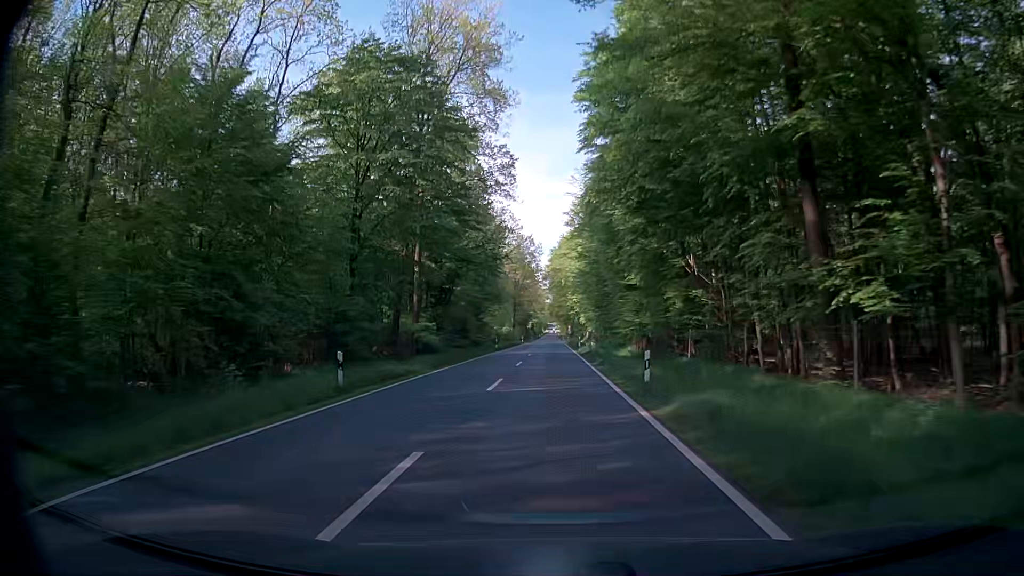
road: secondary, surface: asphalt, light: Day
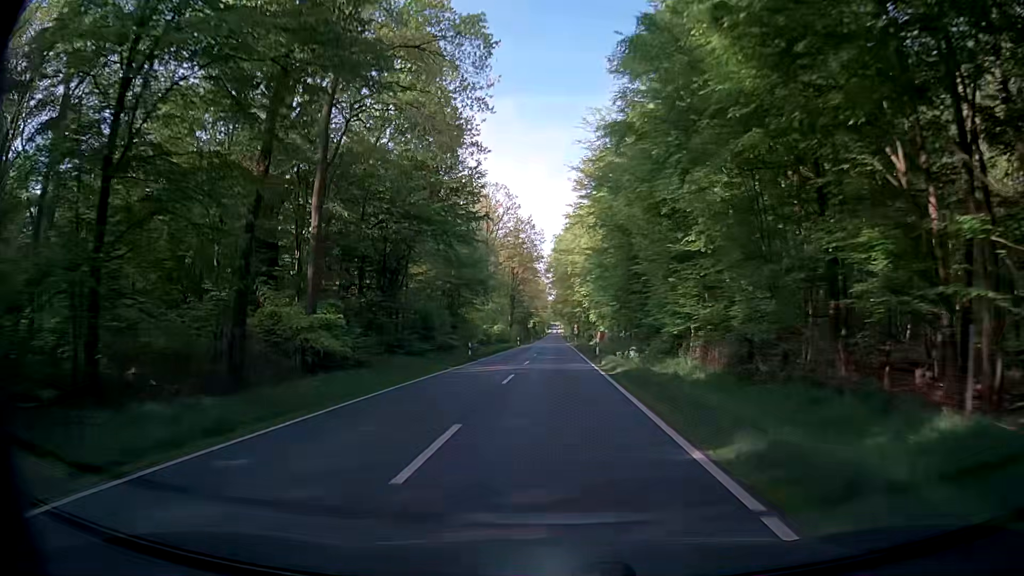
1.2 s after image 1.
(-0.3, +21.5) m; -1°
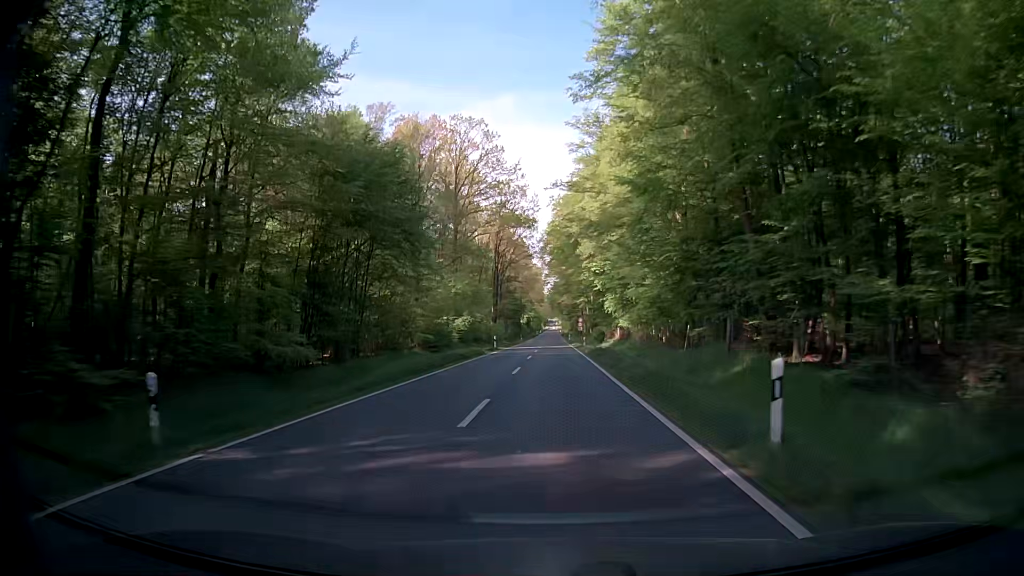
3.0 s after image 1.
(+0.4, +32.4) m; +1°
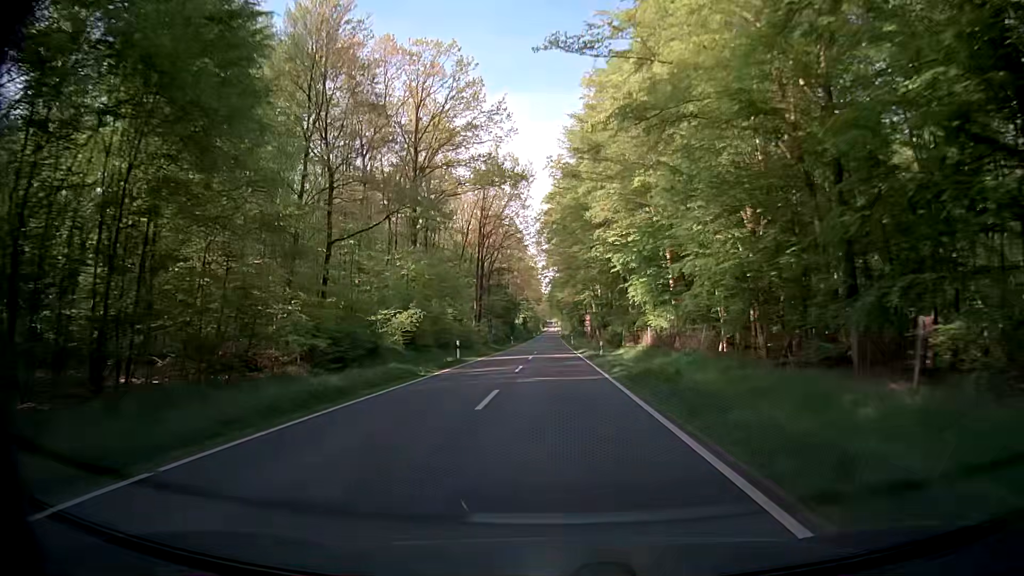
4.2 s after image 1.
(-0.1, +21.6) m; 0°
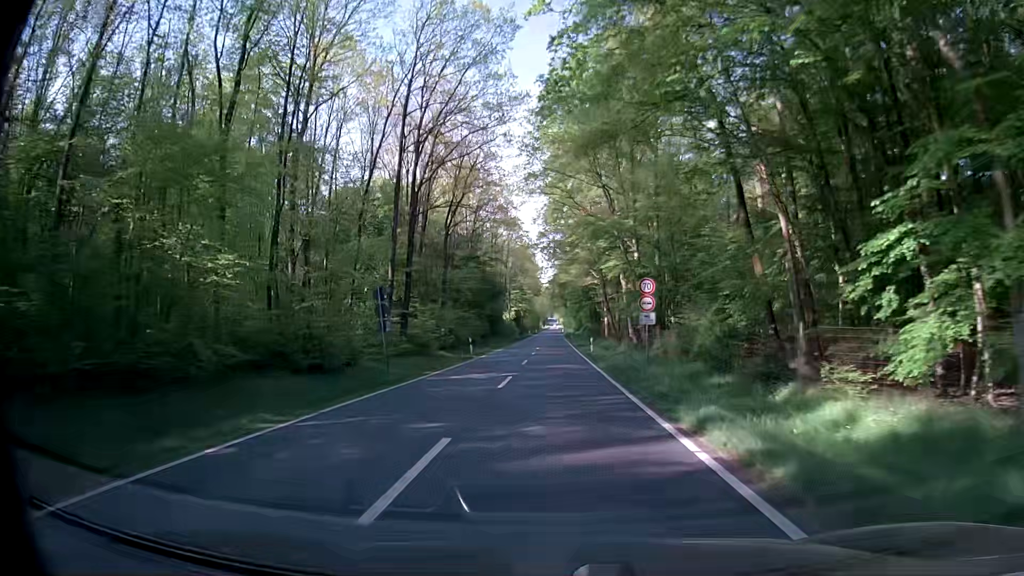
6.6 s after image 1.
(0.0, +43.2) m; 0°
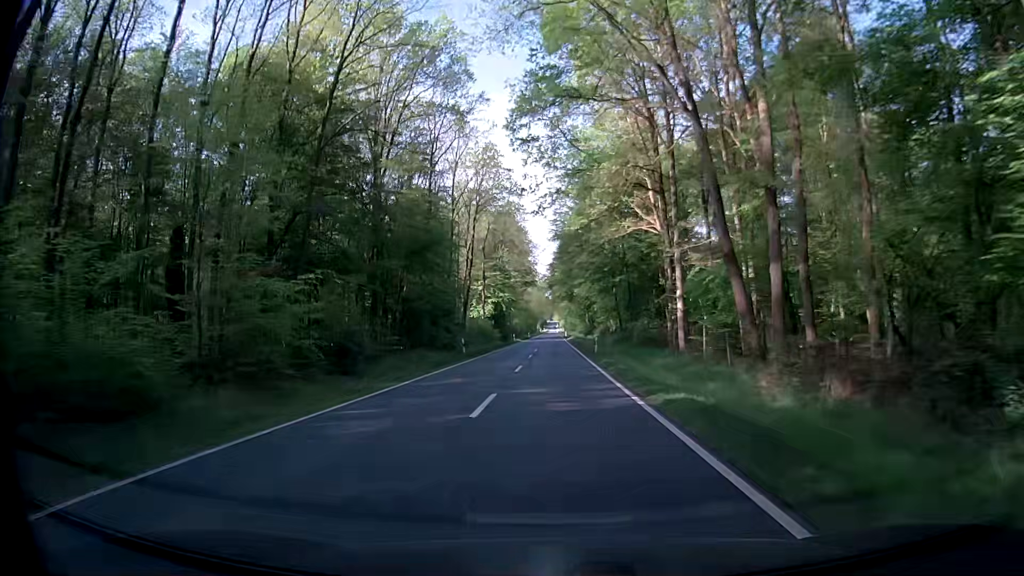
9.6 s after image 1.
(-0.4, +53.9) m; 0°
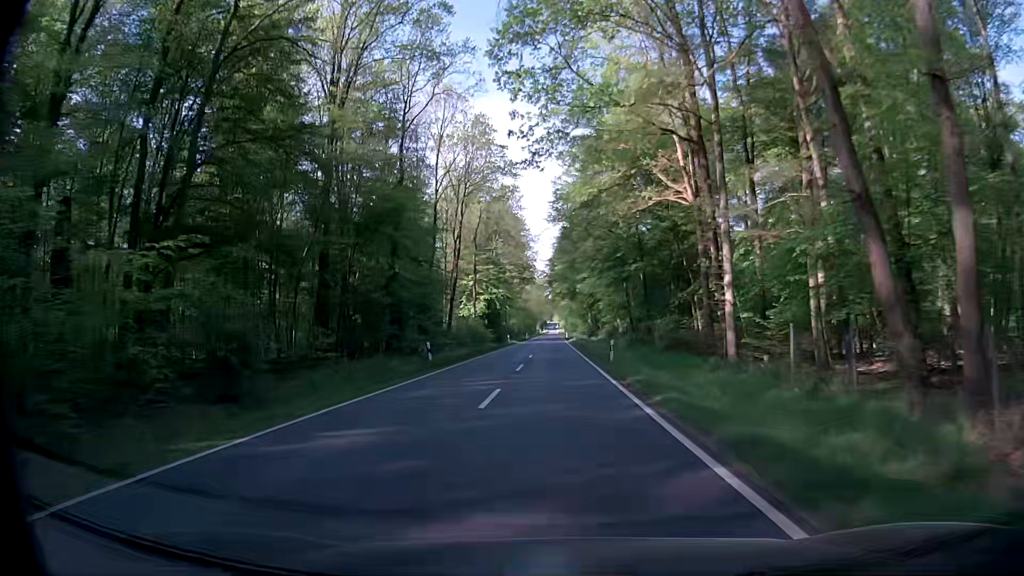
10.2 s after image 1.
(-0.1, +10.7) m; -1°
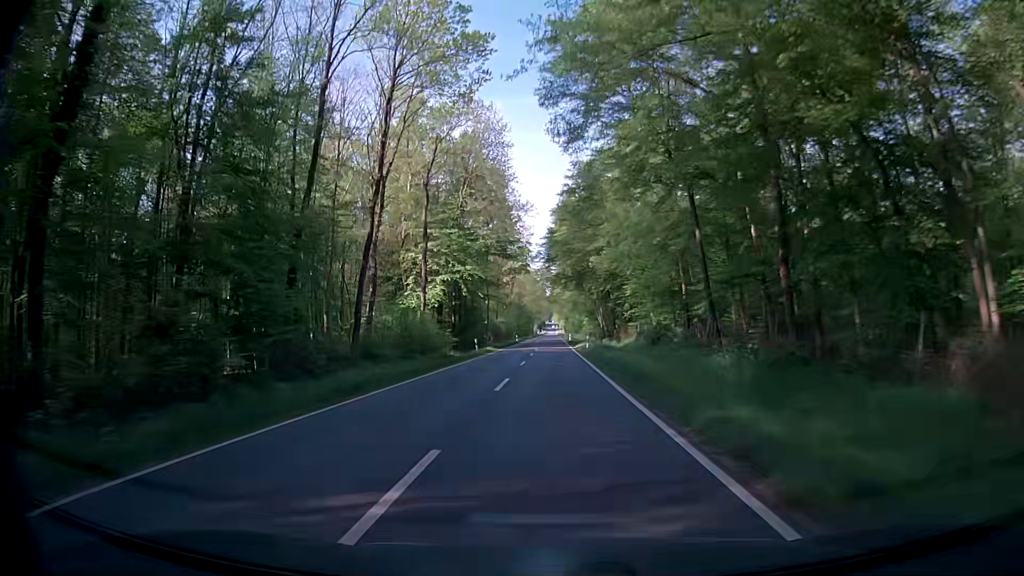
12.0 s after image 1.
(+0.4, +32.2) m; +2°
(0, +10) (0, +20) (-1, +30) (-1, +40) (-1, +50) (-2, +60) (-2, +70) (-2, +80) (-3, +90) (-3, +100) m
